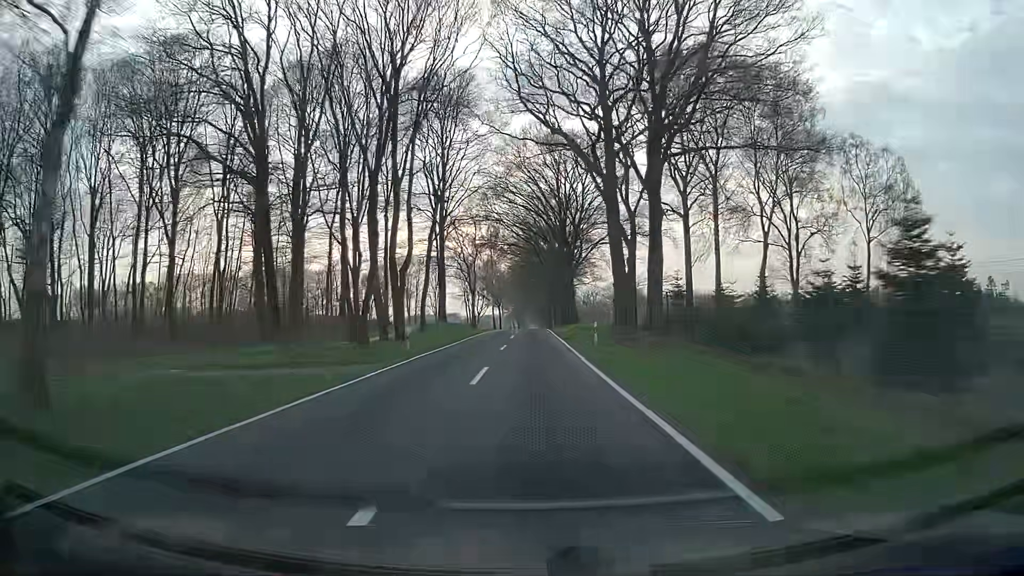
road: tertiary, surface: asphalt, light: Day
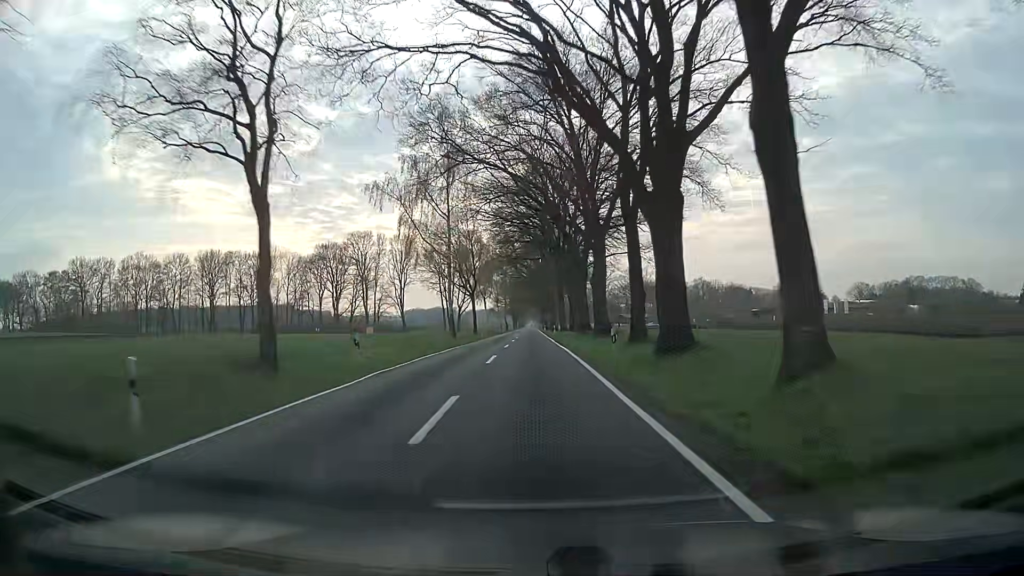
(-0.1, +56.2) m; 0°
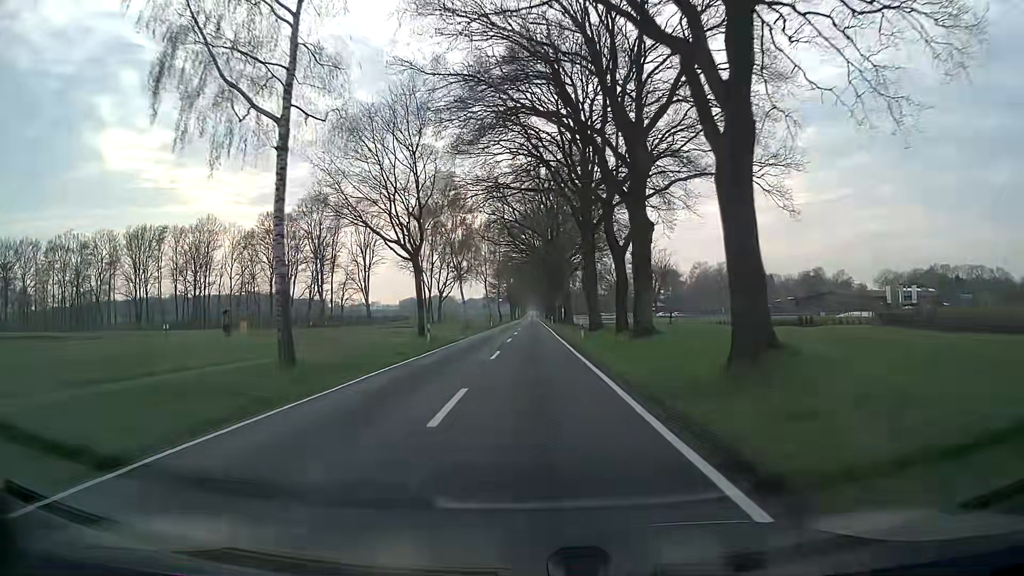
(0.0, +36.4) m; 0°
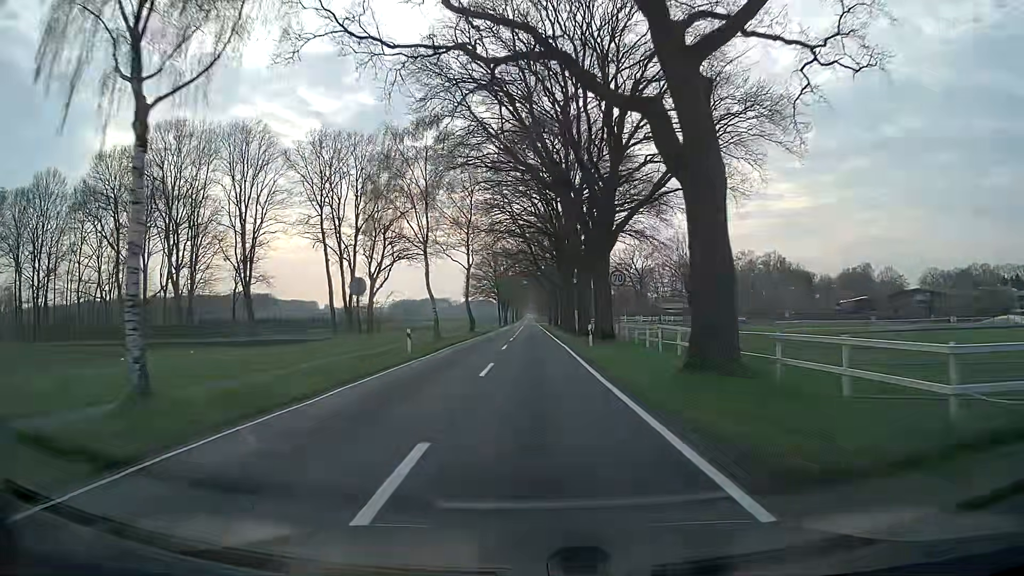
(+0.2, +55.5) m; 0°
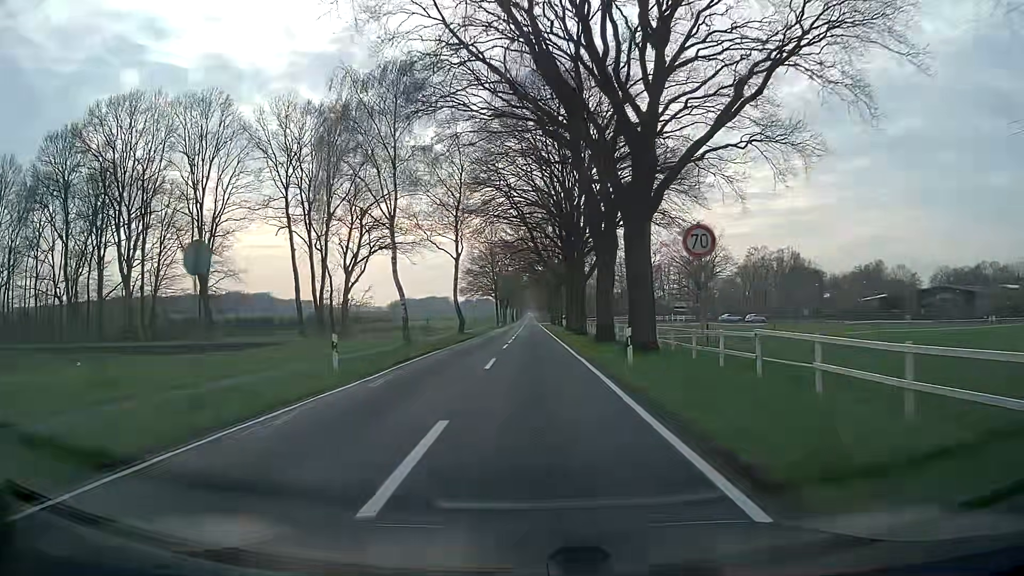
(0.0, +10.9) m; 0°
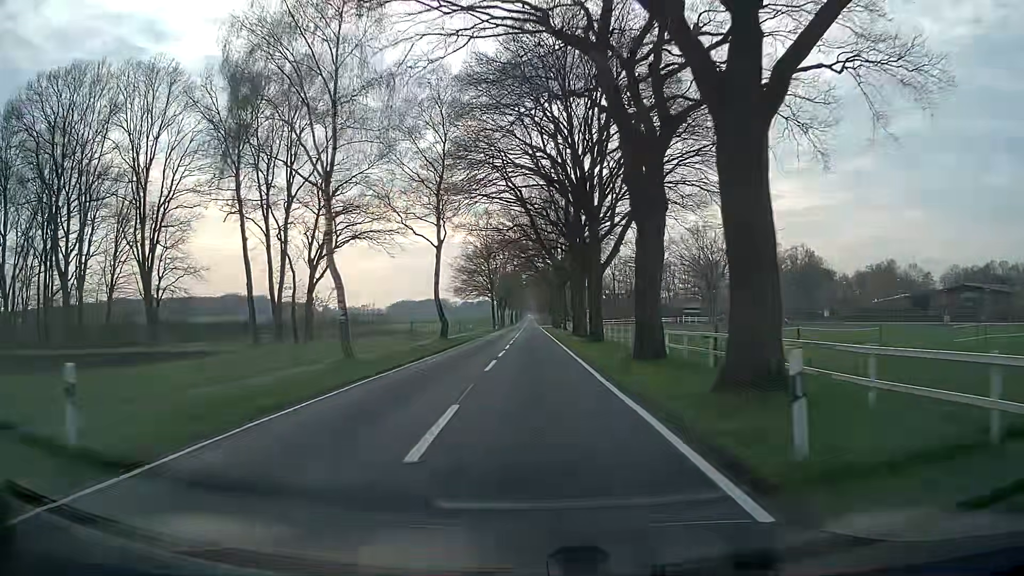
(0.0, +11.0) m; 0°
(0, +10) (0, +20) (0, +30) (0, +40) (0, +50) (0, +60) (0, +70) (0, +80) (0, +90) (0, +100) m
